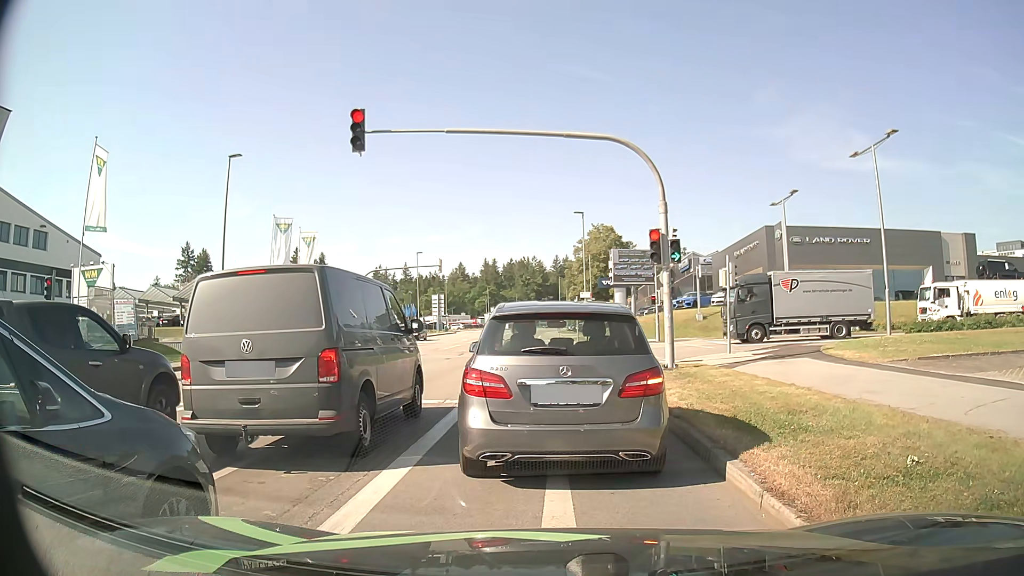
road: tertiary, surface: asphalt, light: Day
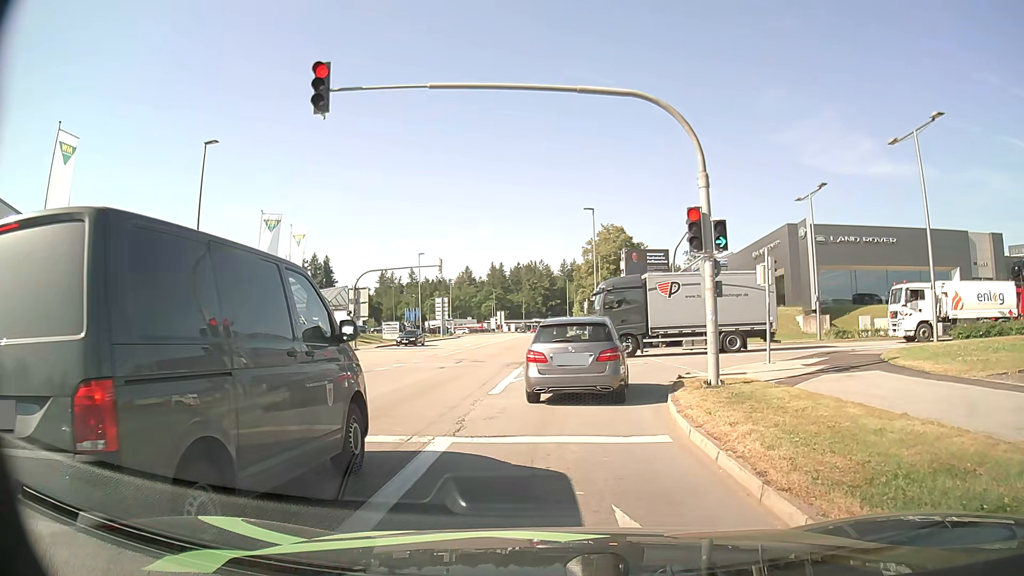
(-0.1, +3.9) m; -2°
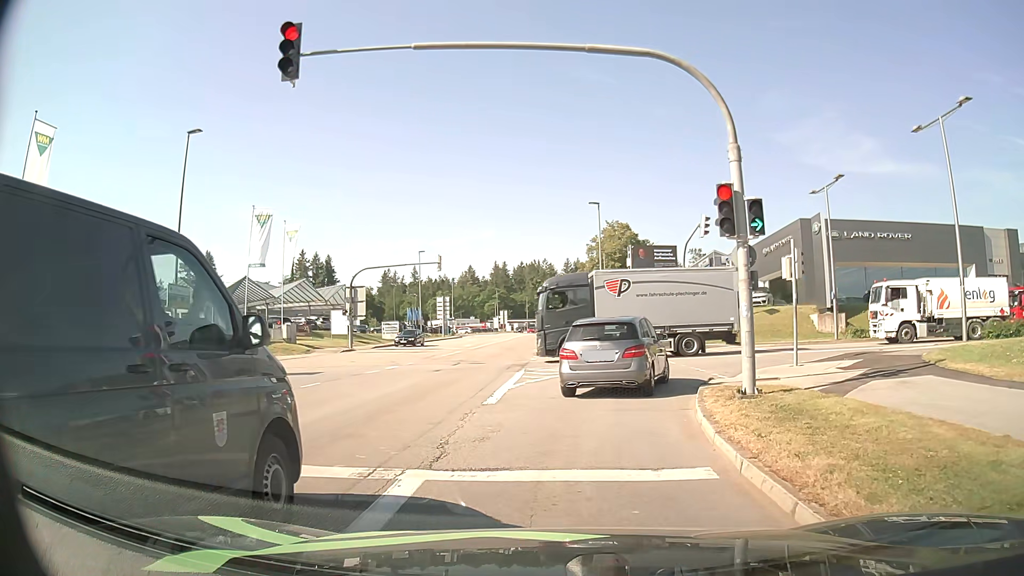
(0.0, +2.1) m; 0°
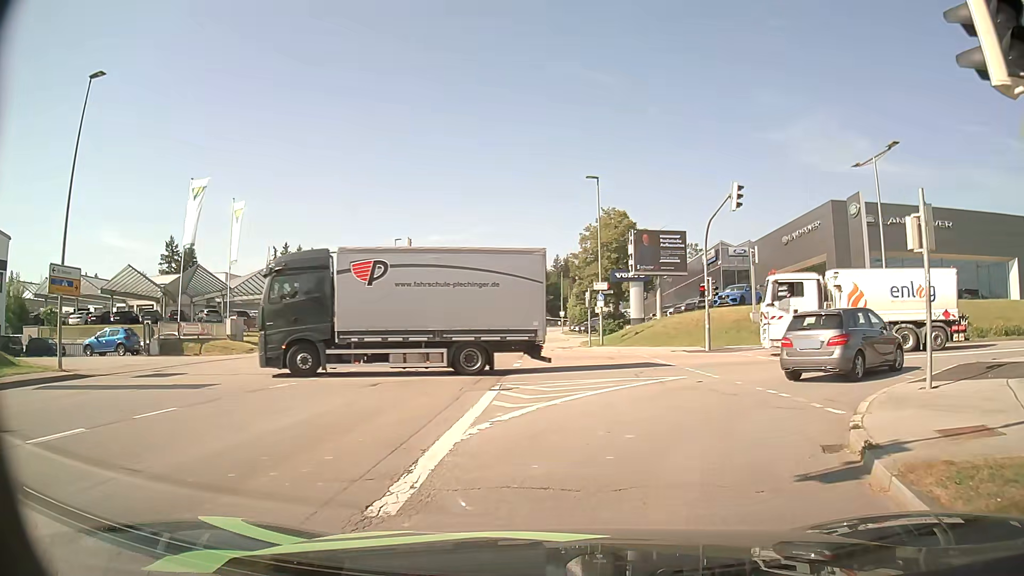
(0.0, +7.7) m; 0°
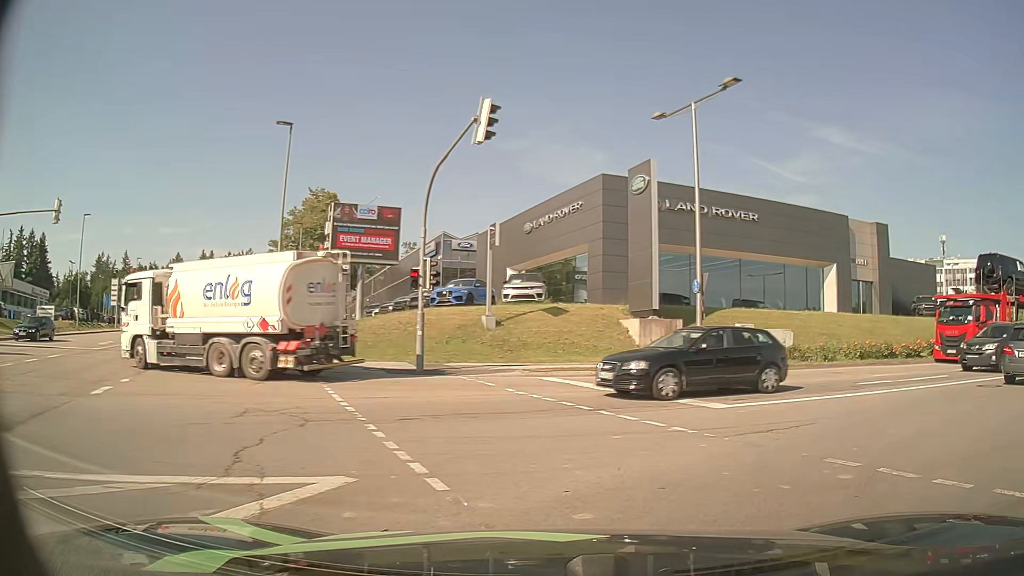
(+1.8, +10.9) m; +24°
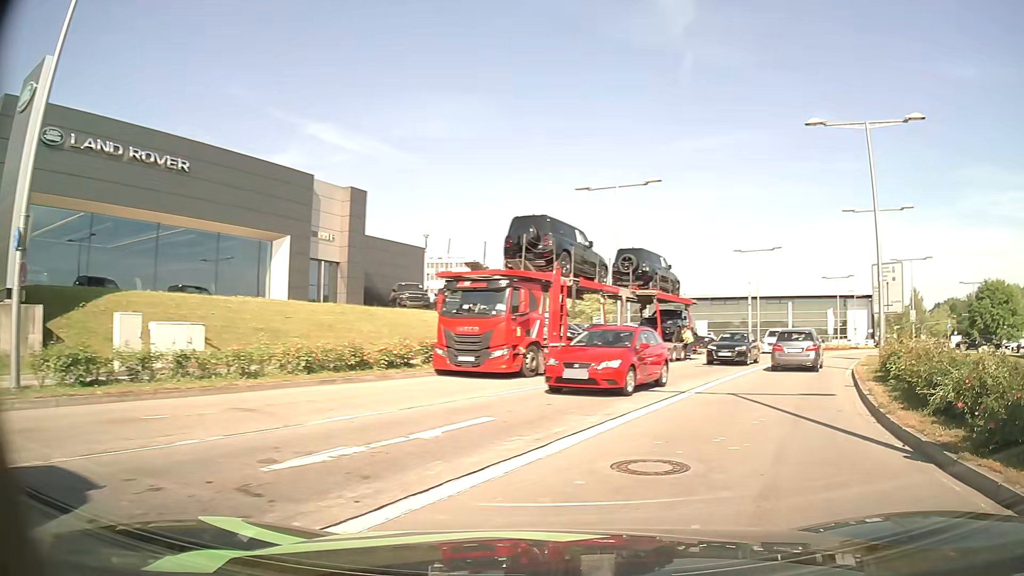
(+4.1, +10.1) m; +44°
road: secondary
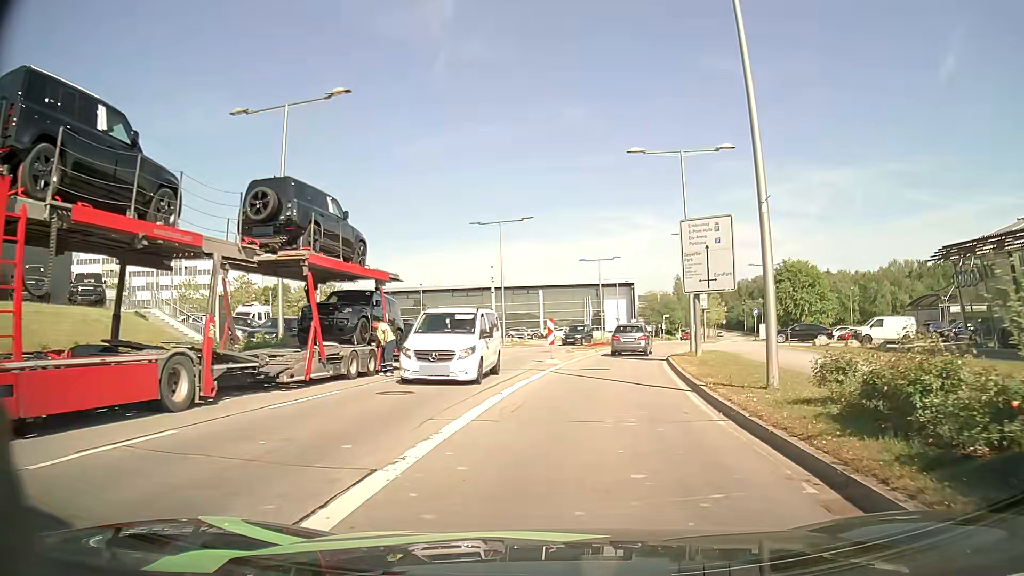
(+3.8, +12.8) m; +24°
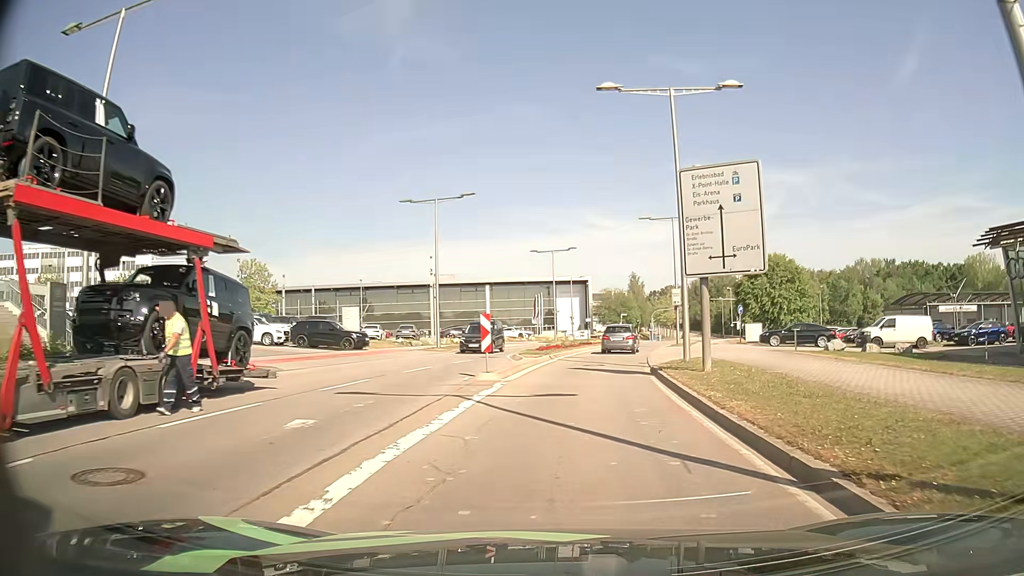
(+0.2, +8.6) m; +3°
(0, +10) (+1, +20) (+2, +30) (+4, +40) (+6, +49) (+9, +59) (+12, +69) (+15, +78) (+19, +87) (+22, +97) m
